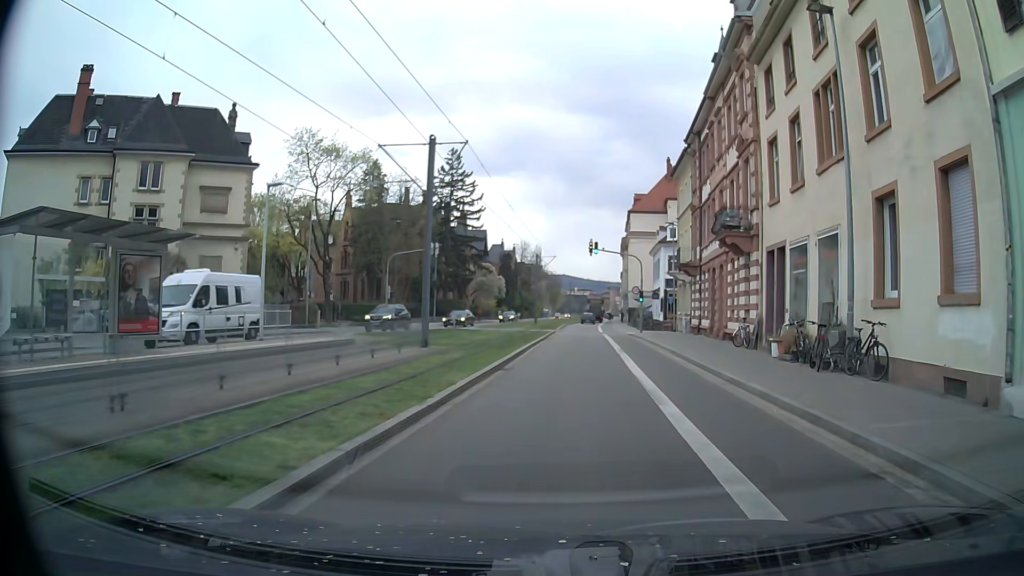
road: secondary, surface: asphalt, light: Day
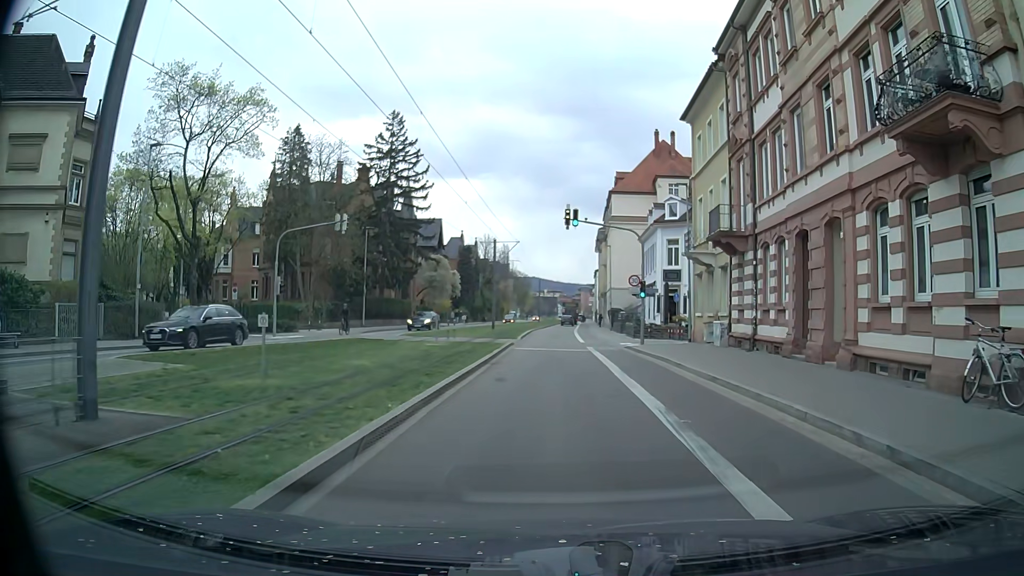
(+0.5, +16.1) m; +4°
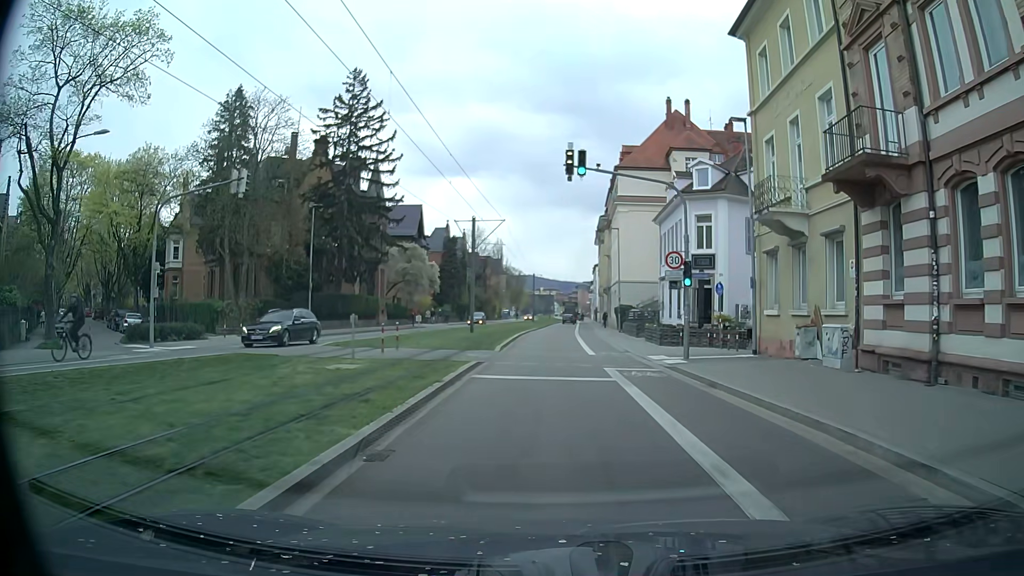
(-0.1, +11.9) m; 0°
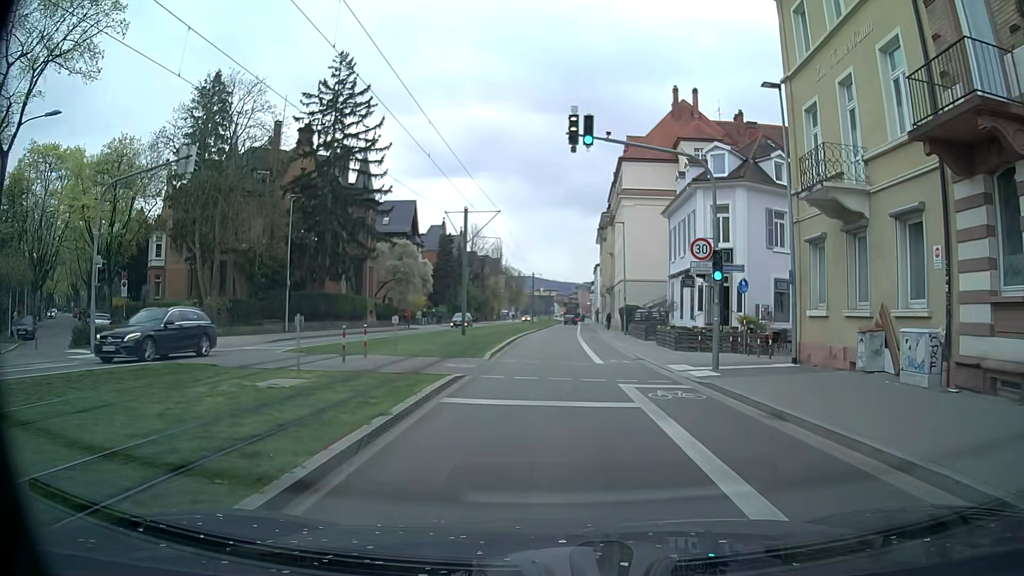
(-0.1, +3.9) m; -1°
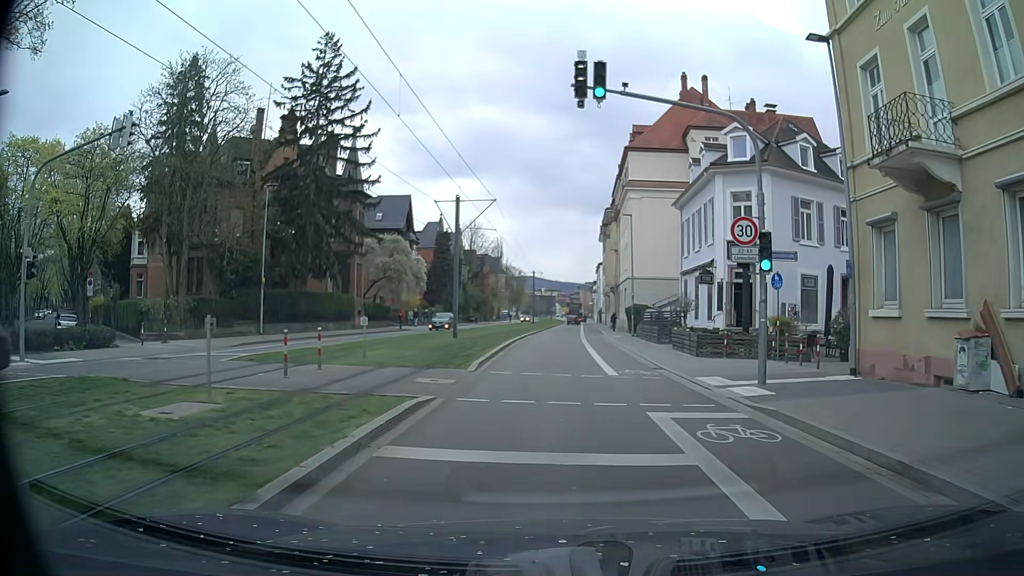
(0.0, +3.9) m; -1°
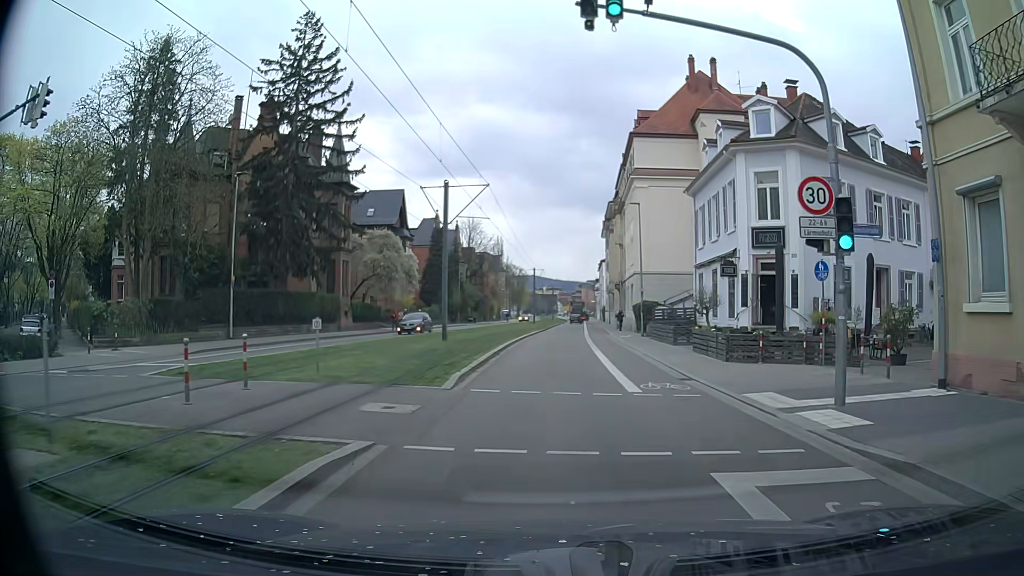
(0.0, +3.9) m; 0°
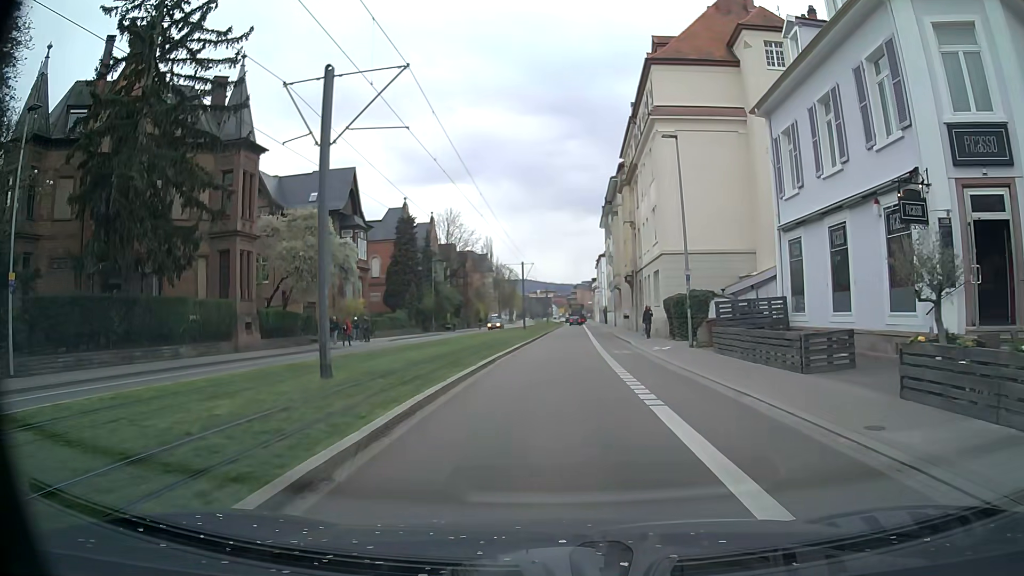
(+0.2, +15.7) m; +1°
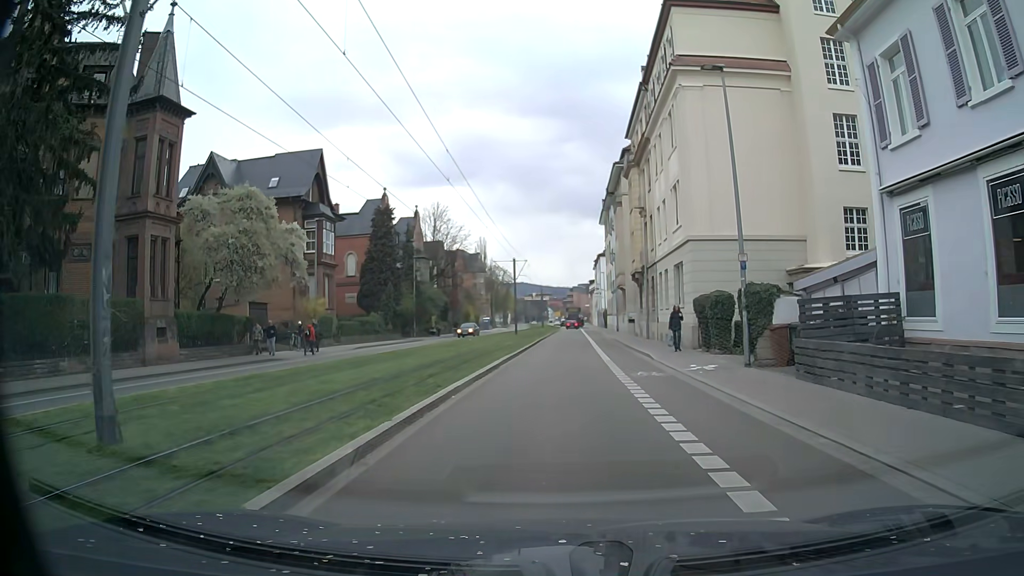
(-0.1, +8.0) m; 0°
(0, +10) (0, +20) (0, +30) (0, +40) (+1, +50) (+1, +60) (+1, +70) (+1, +80) (+2, +90) (+2, +100) m
